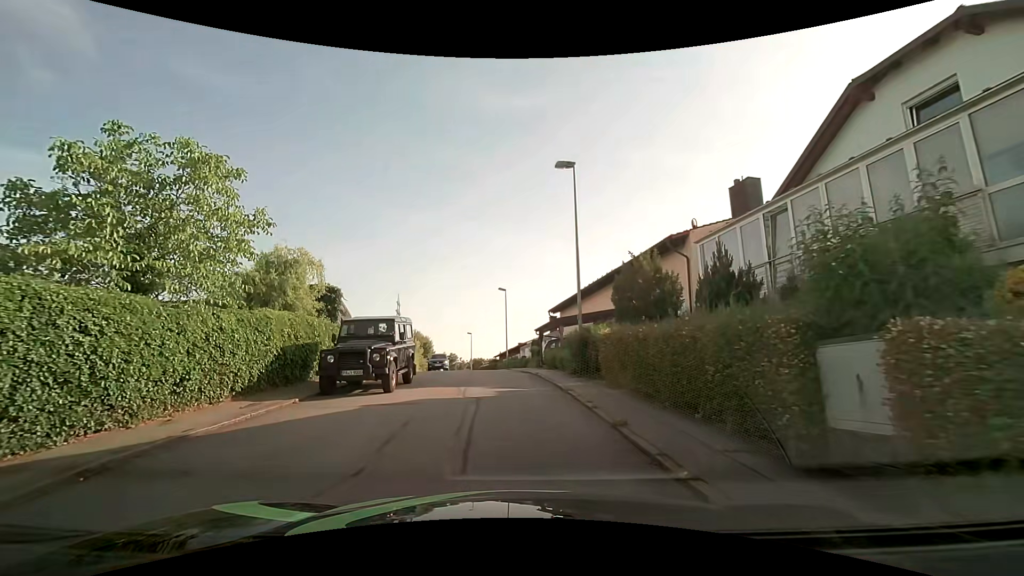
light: Day
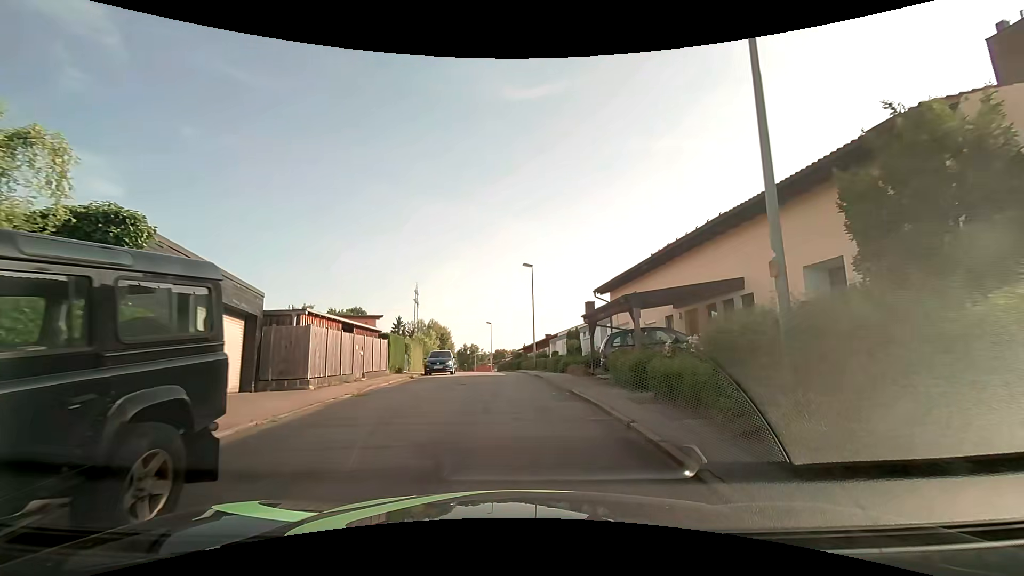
(-0.3, +12.2) m; -1°
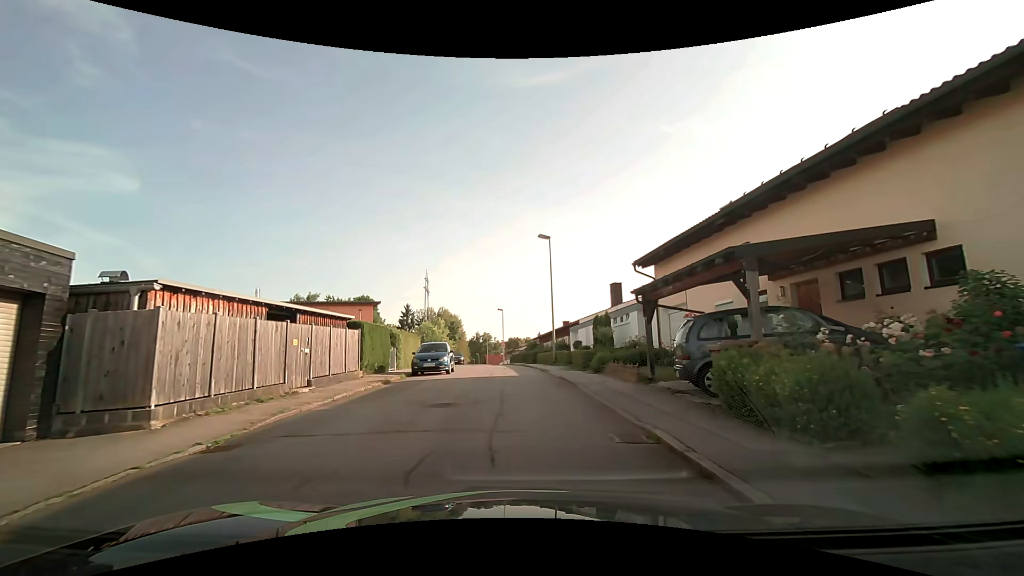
(-0.2, +7.0) m; -2°
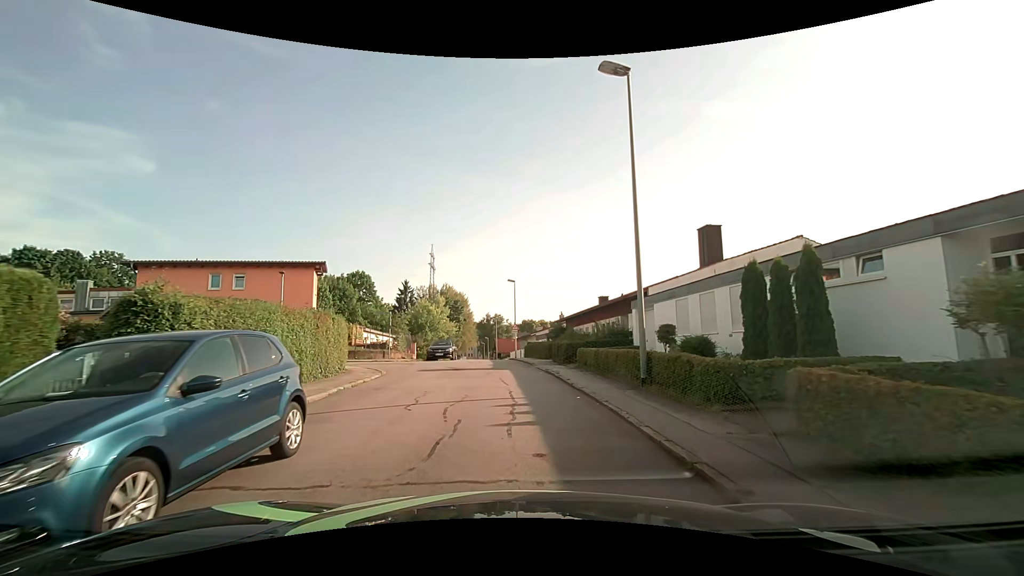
(-0.4, +18.9) m; -2°
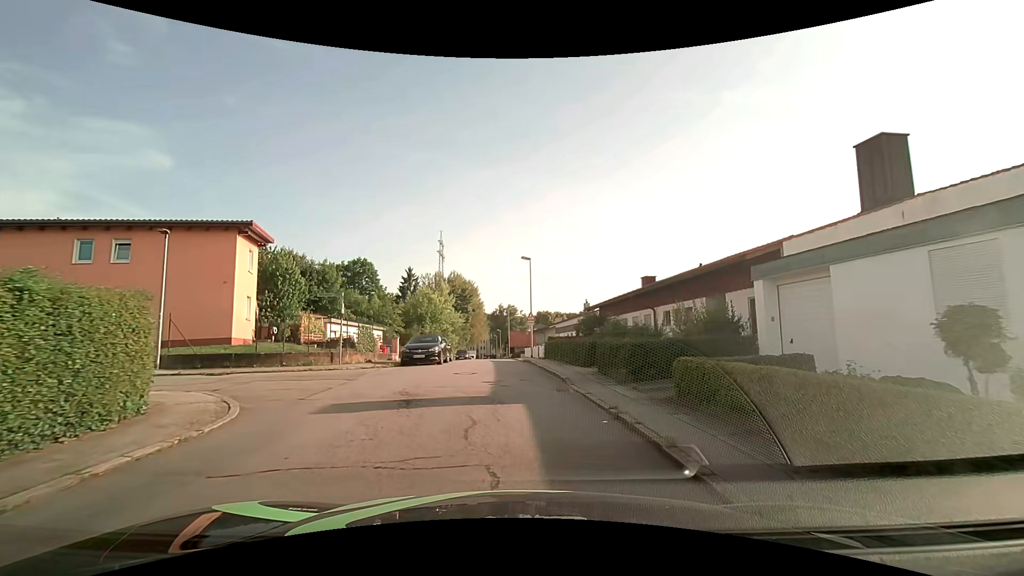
(-0.2, +11.2) m; -3°
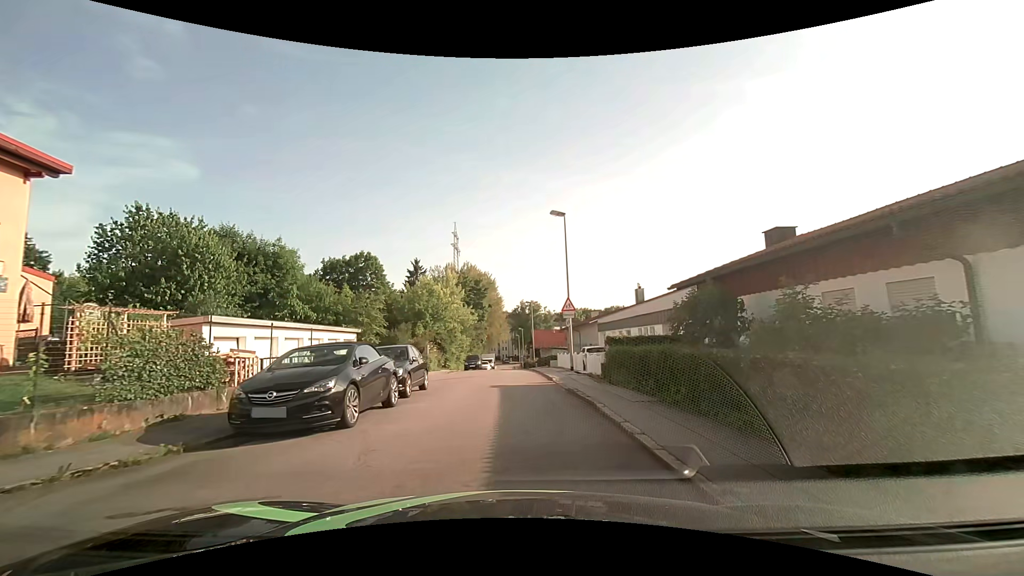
(0.0, +15.0) m; -2°
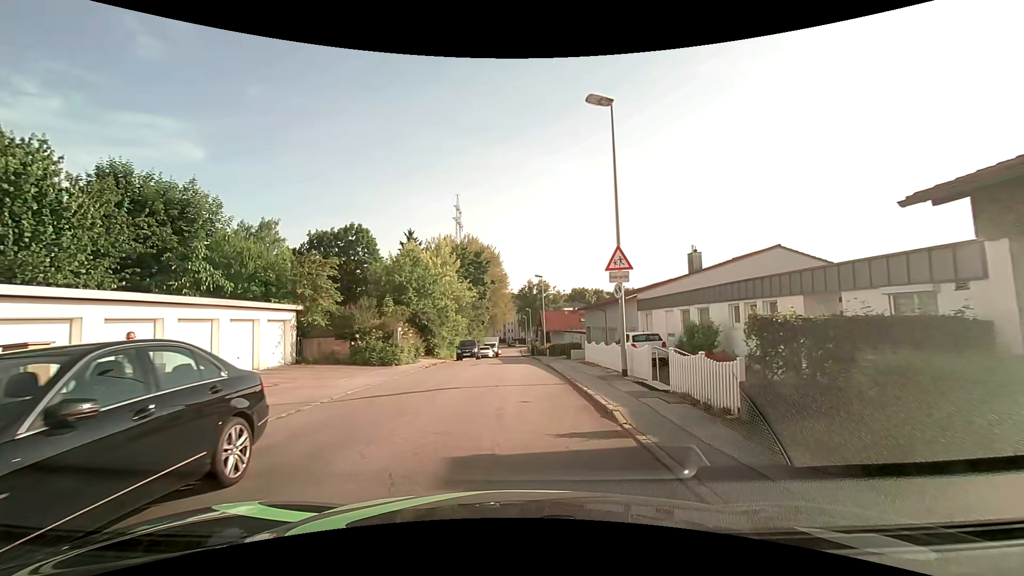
(0.0, +11.1) m; 0°
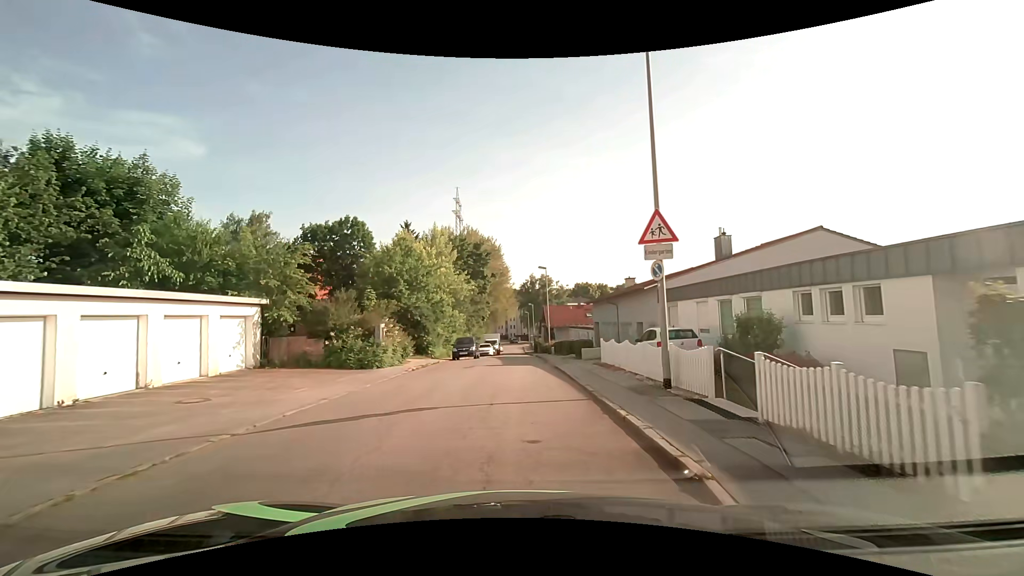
(0.0, +3.8) m; 0°
(0, +10) (0, +20) (0, +30) (0, +40) (0, +50) (-1, +60) (-1, +70) (-1, +80) (-1, +90) (-1, +100) m
